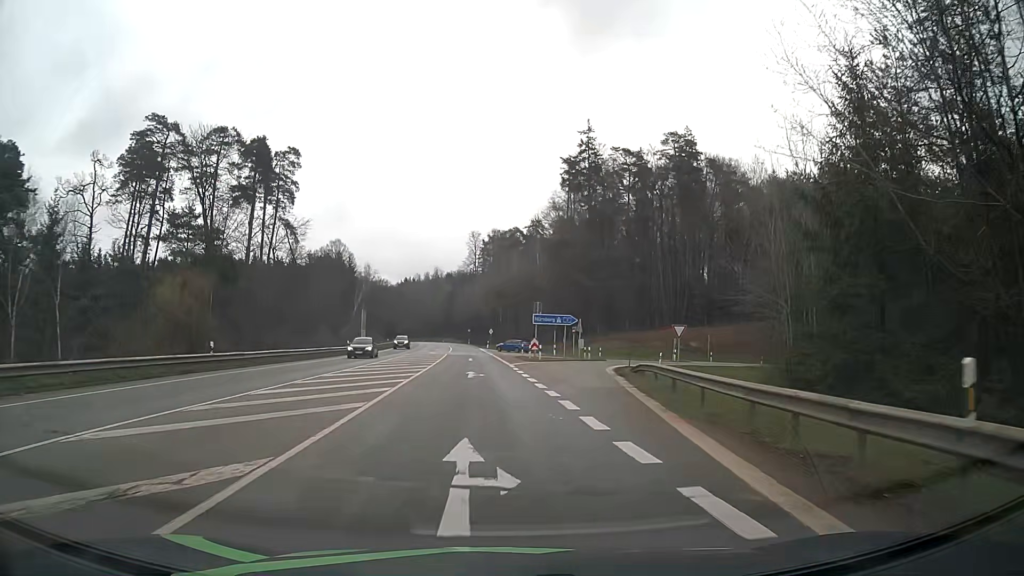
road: secondary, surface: asphalt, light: Day
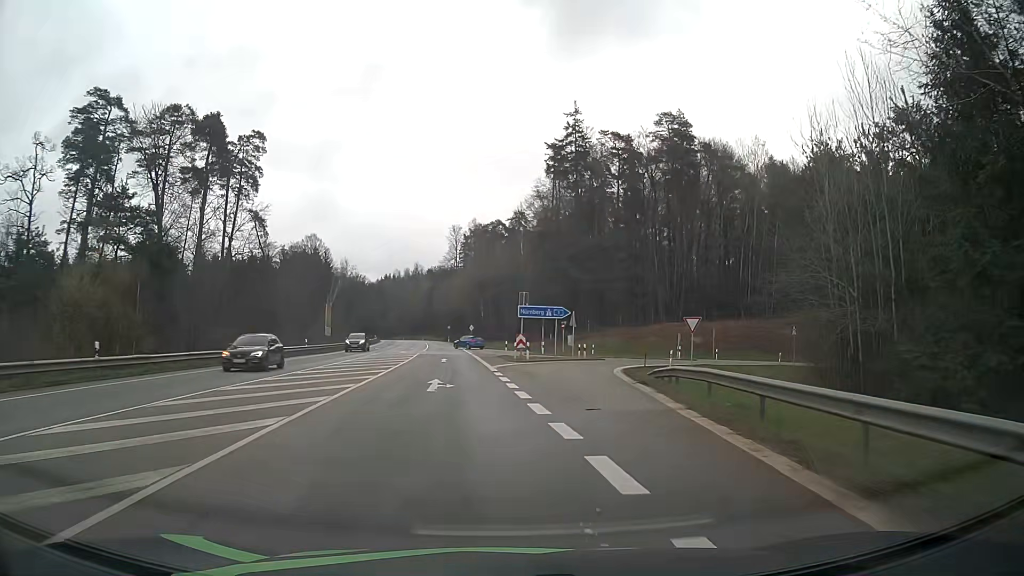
(+0.1, +7.9) m; +1°
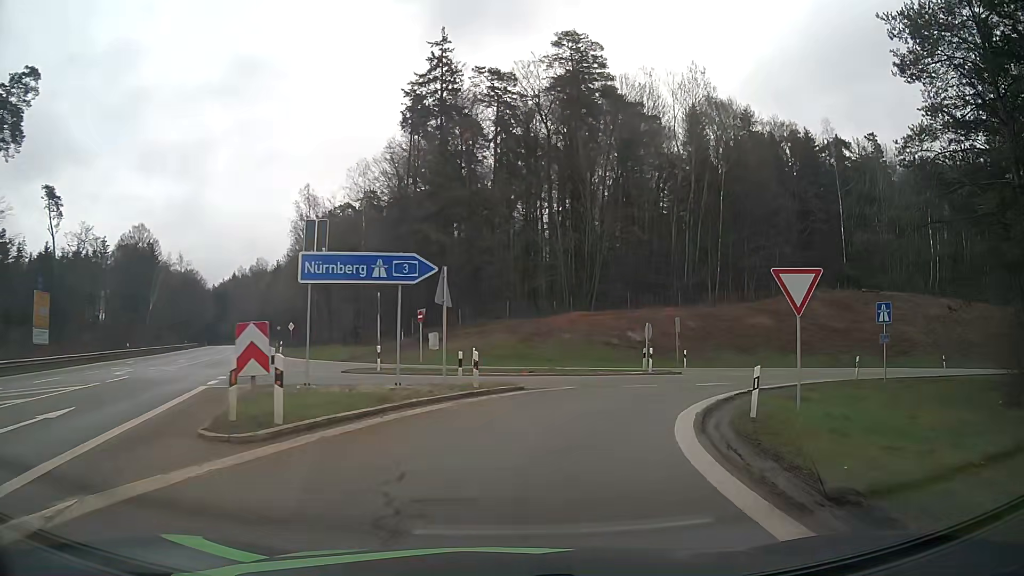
(+2.4, +27.9) m; +12°
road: motorway_link
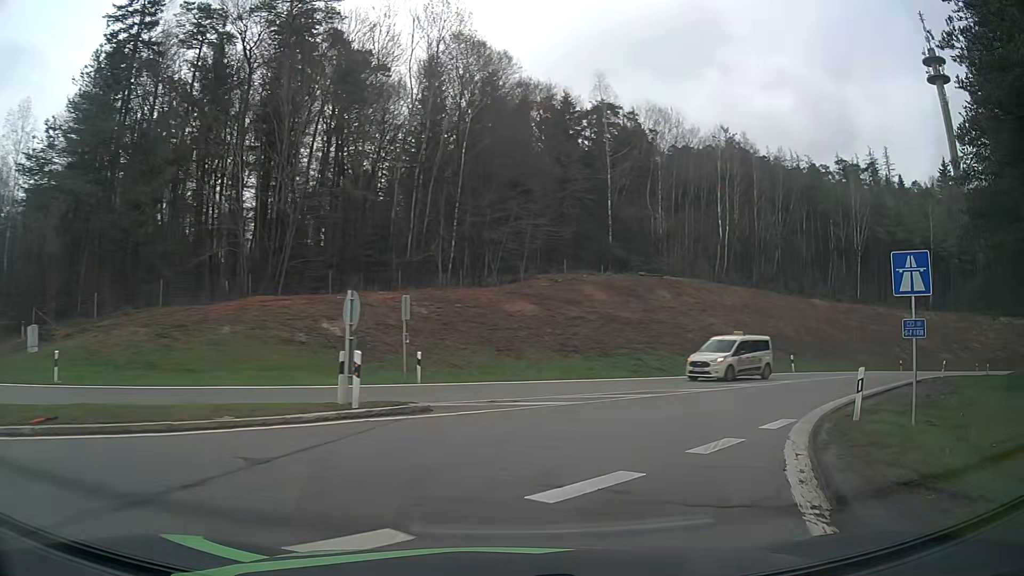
(+2.8, +16.8) m; +24°
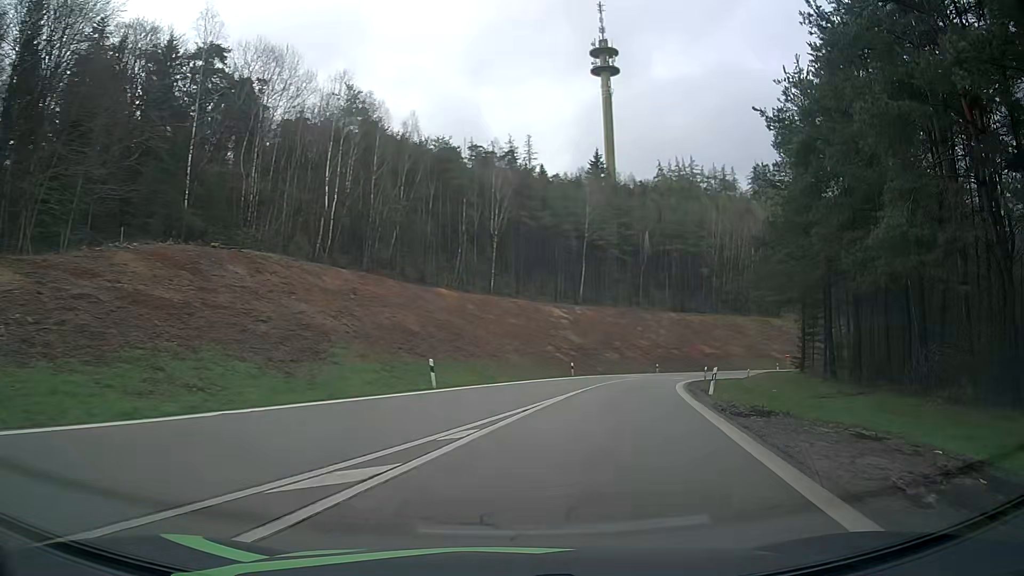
(+5.1, +16.2) m; +33°
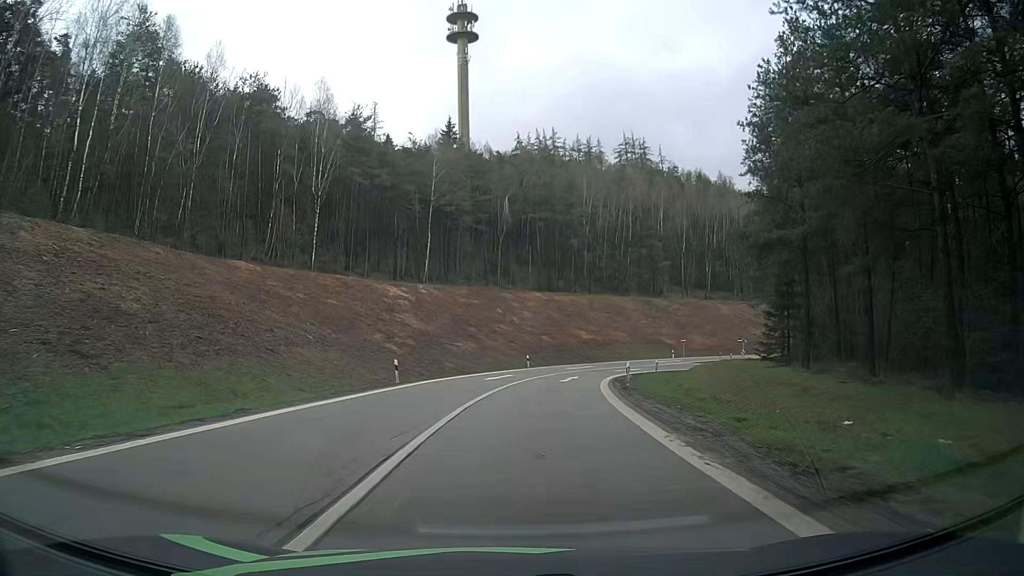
(+3.2, +20.5) m; +13°
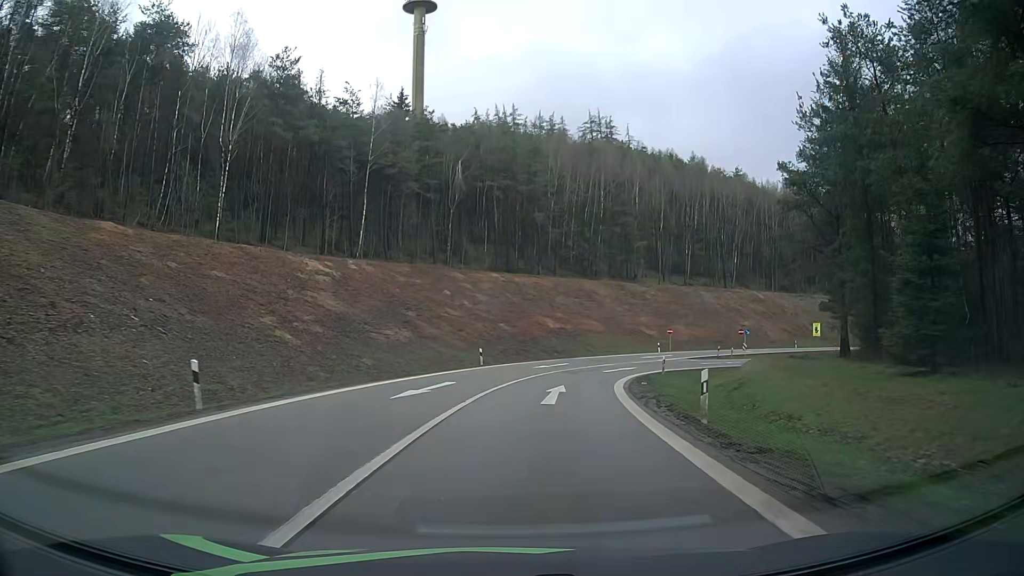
(+0.5, +16.1) m; +4°
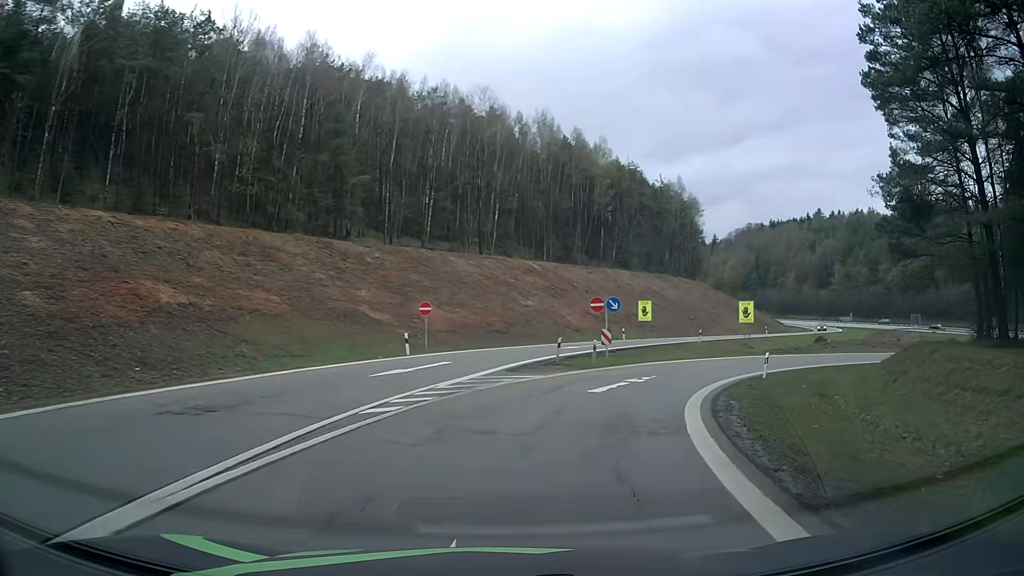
(+6.4, +40.4) m; +24°
(+1, +10) (+4, +19) (+9, +28) (+15, +36) (+23, +42) (+32, +46) (+42, +48) (+52, +49) (+62, +47) (+71, +43) m
